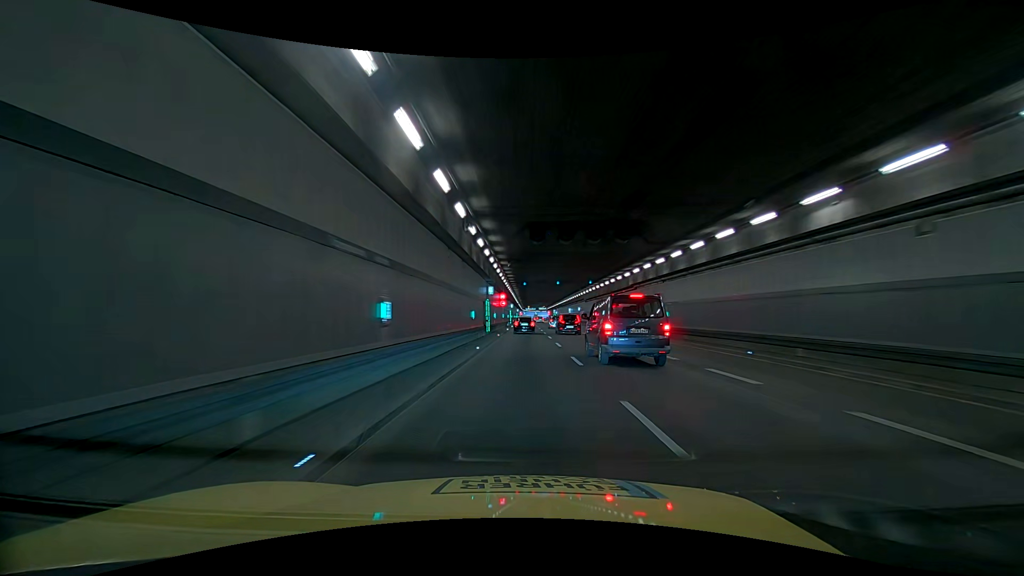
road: trunk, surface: asphalt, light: Day
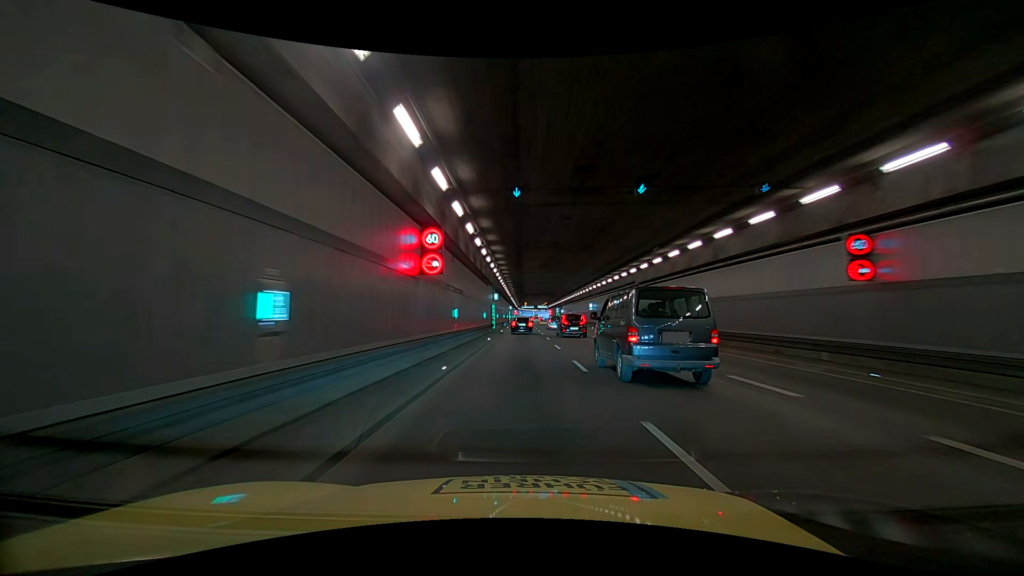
(0.0, +37.7) m; 0°
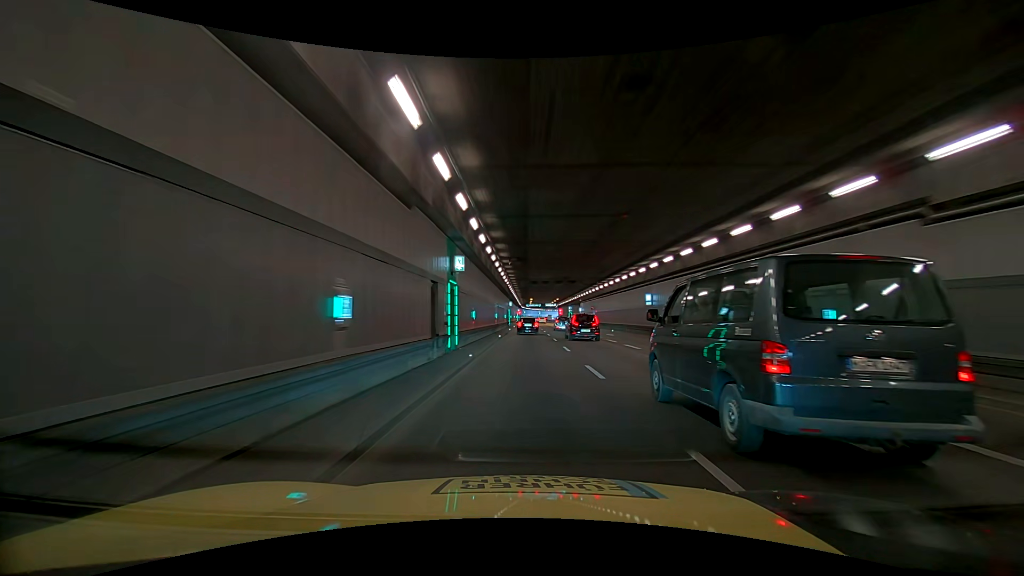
(0.0, +28.3) m; 0°
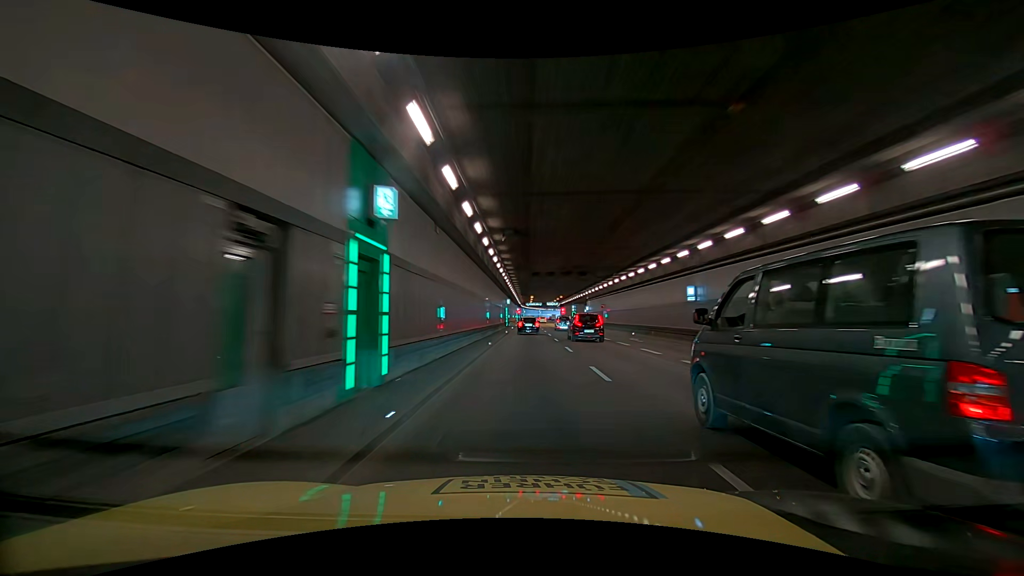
(0.0, +9.4) m; 0°
